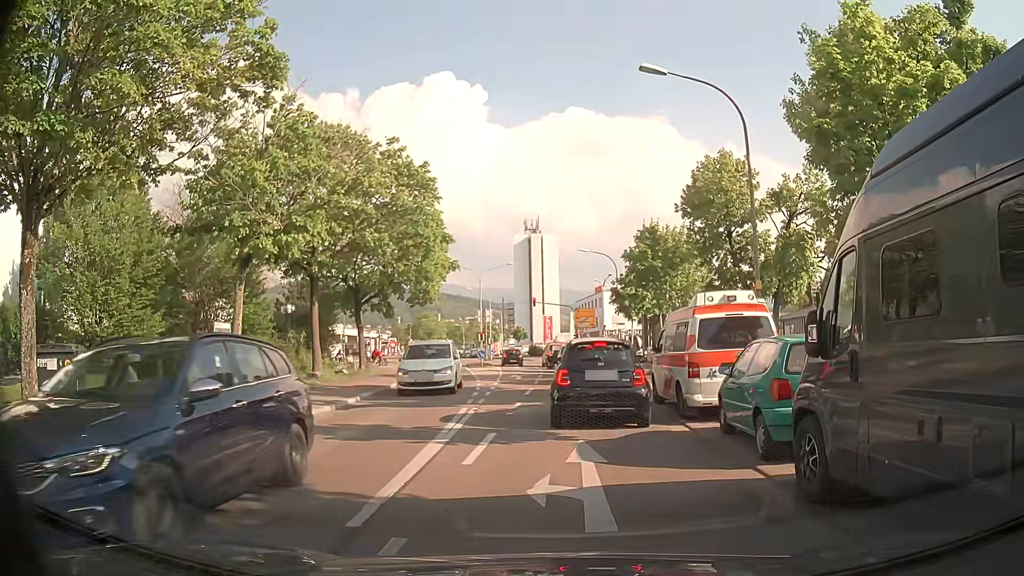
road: secondary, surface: asphalt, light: Day
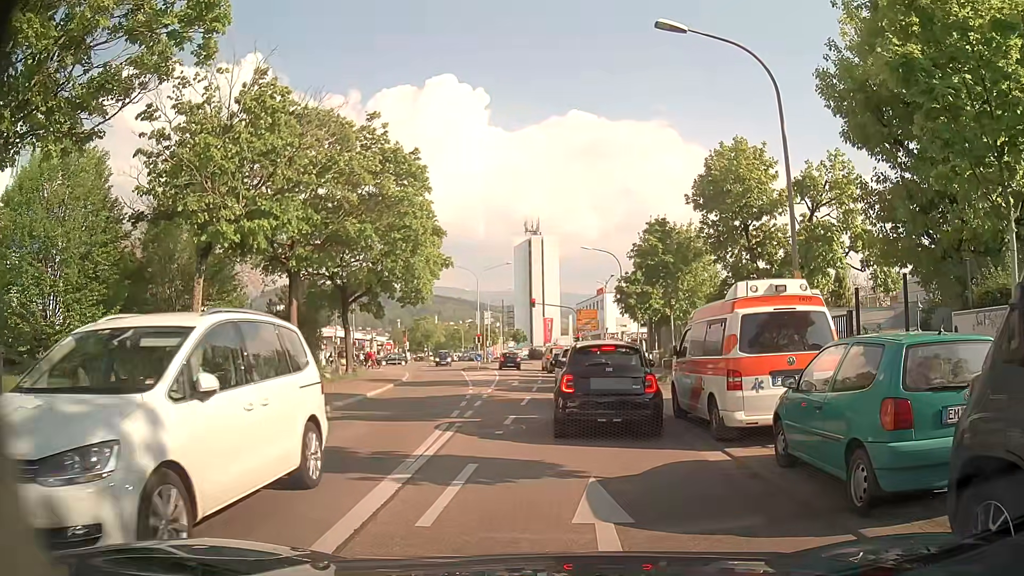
(0.0, +2.7) m; 0°
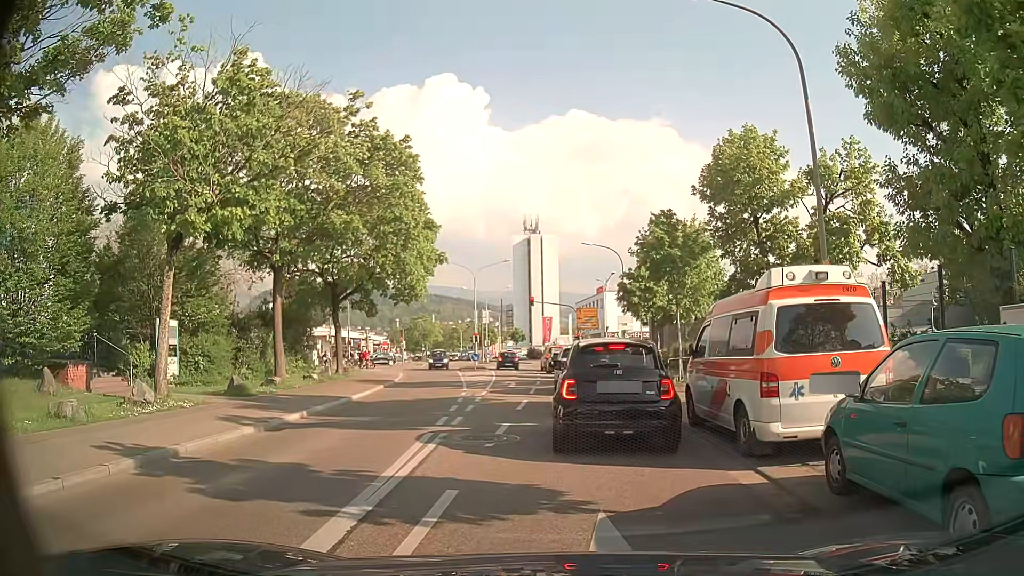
(0.0, +1.6) m; 0°
